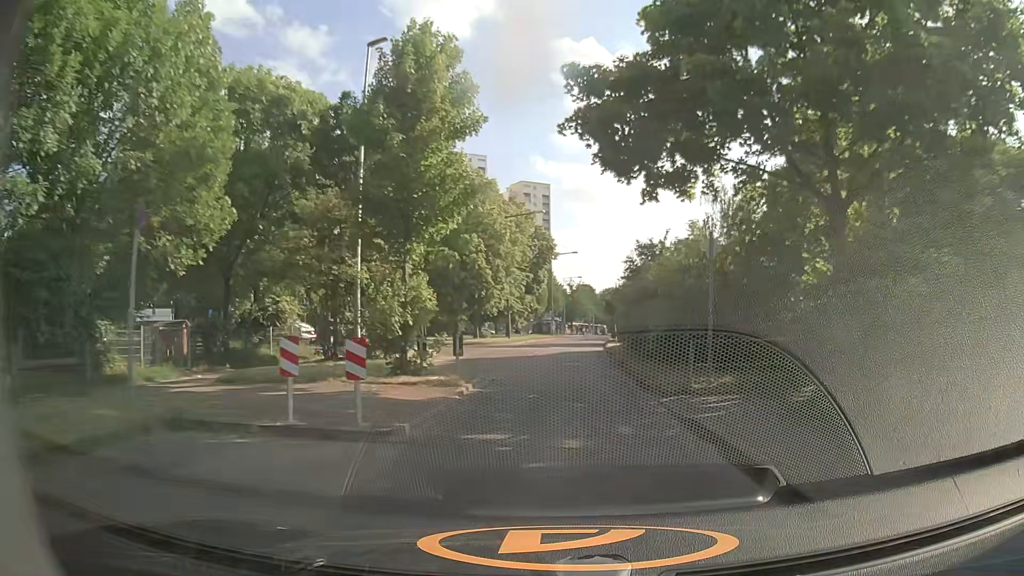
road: tertiary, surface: concrete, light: Day
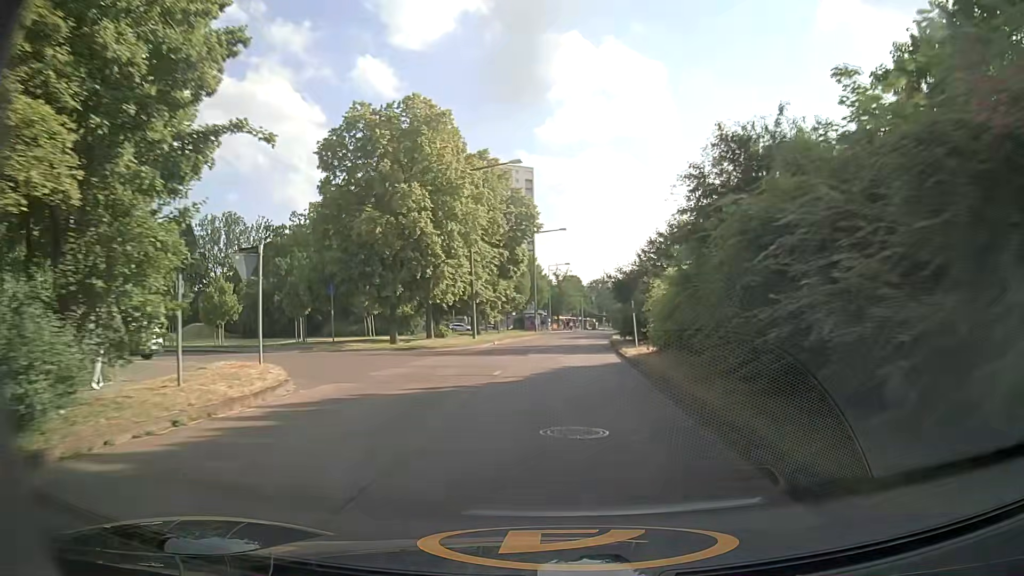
(+0.1, +15.5) m; +2°
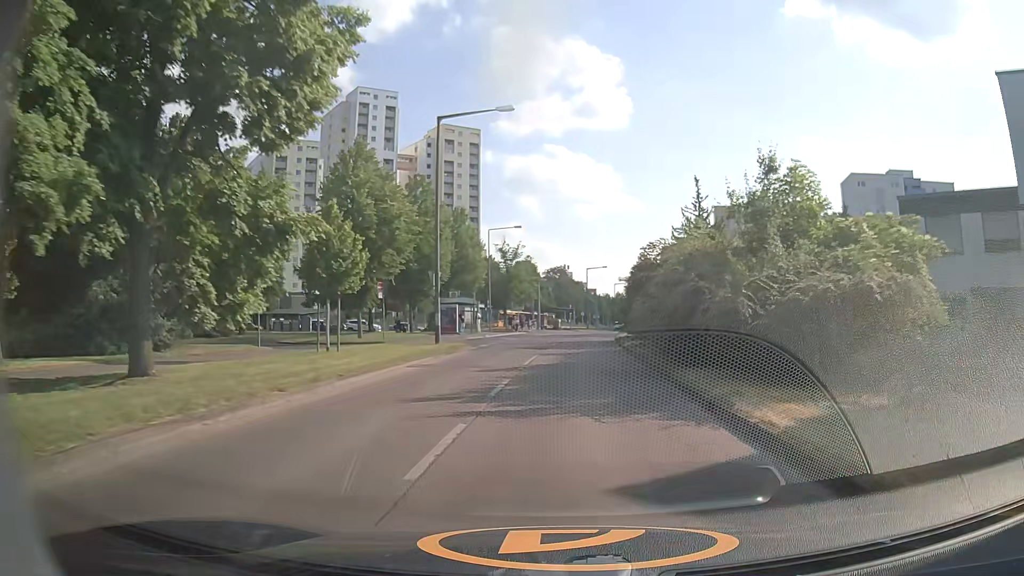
(+0.6, +38.3) m; +3°
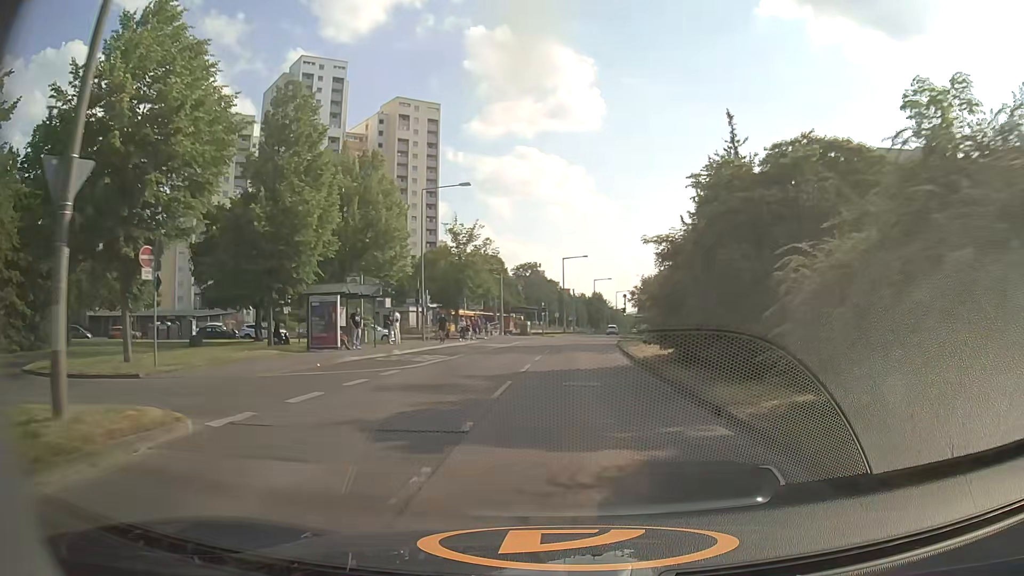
(+0.4, +22.0) m; +2°
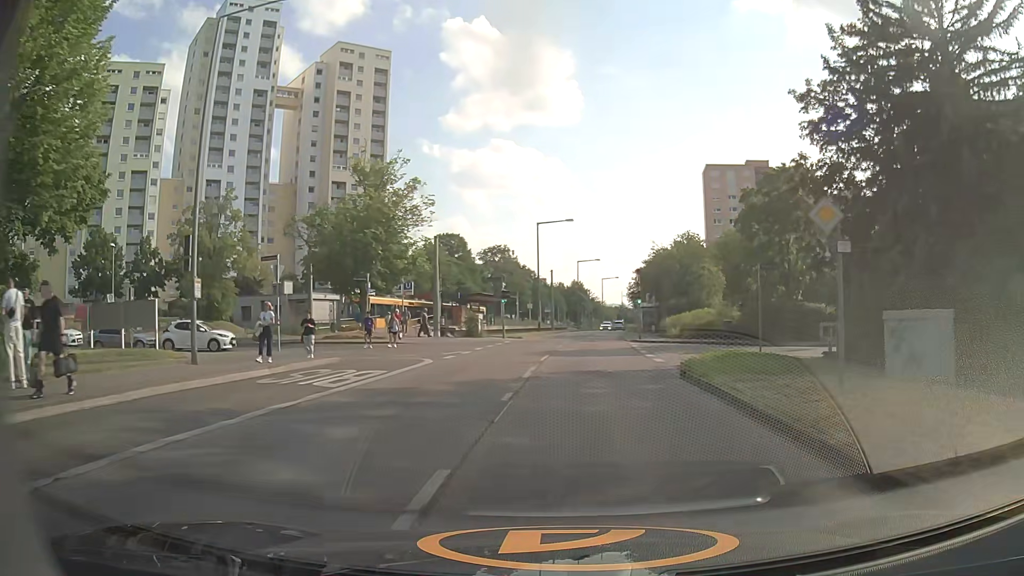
(+0.5, +27.0) m; +2°
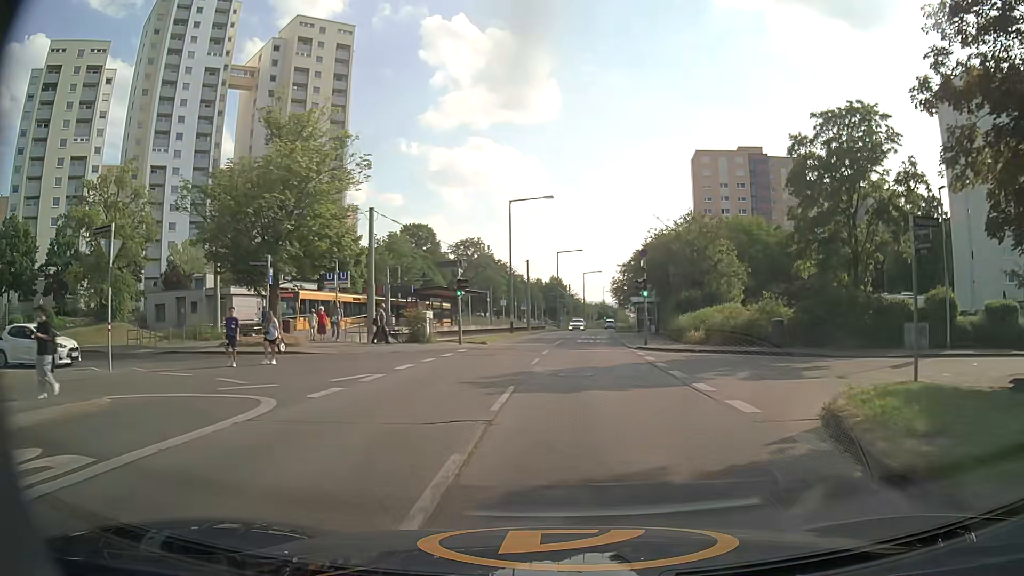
(+0.1, +10.9) m; +2°
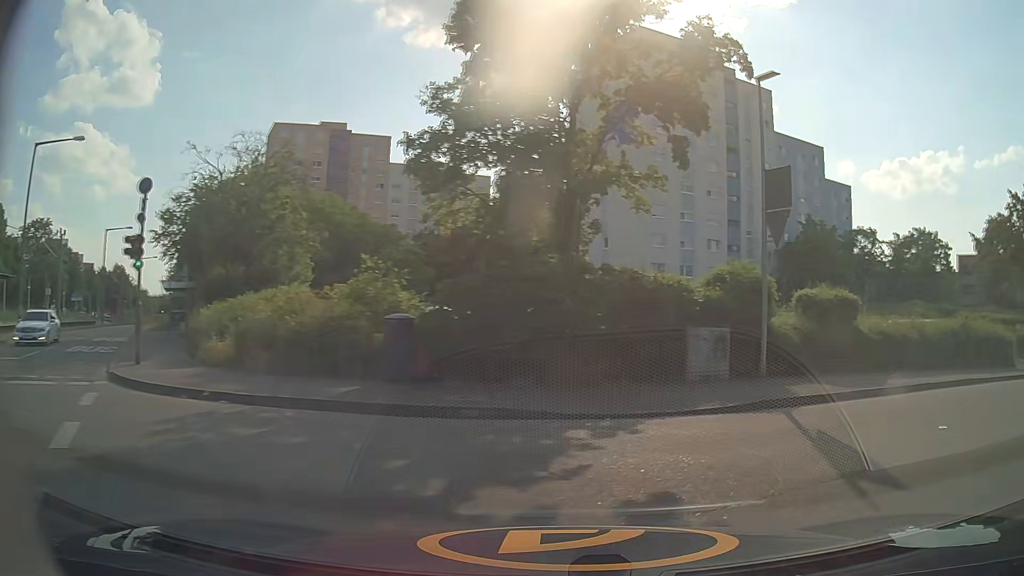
(+2.9, +14.0) m; +40°
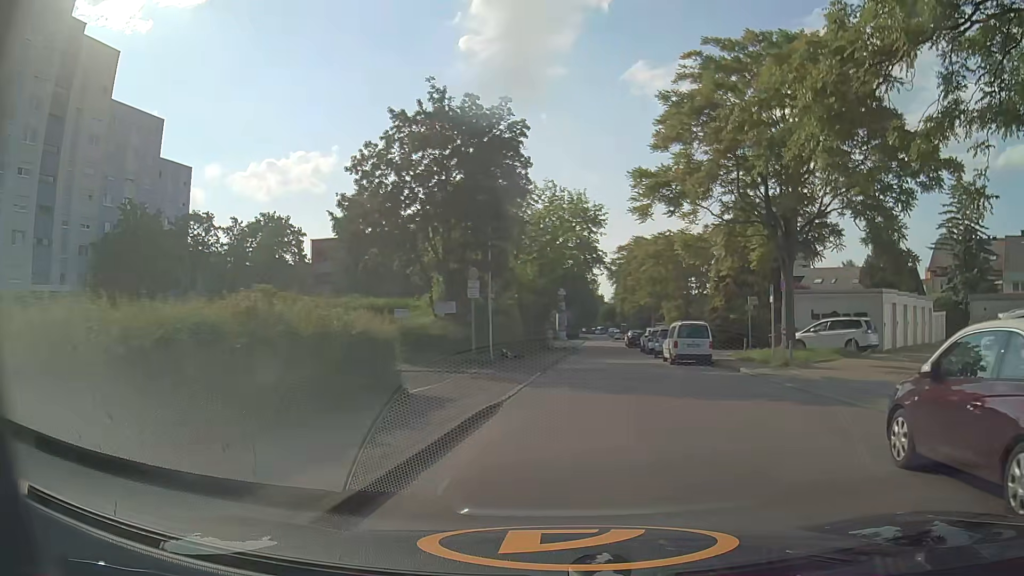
(+7.8, +12.8) m; +52°
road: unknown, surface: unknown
(+1, +10) (+1, +20) (+2, +30) (+3, +40) (+3, +50) (+4, +60) (+5, +70) (+5, +80) (+6, +90) (+6, +100) m
